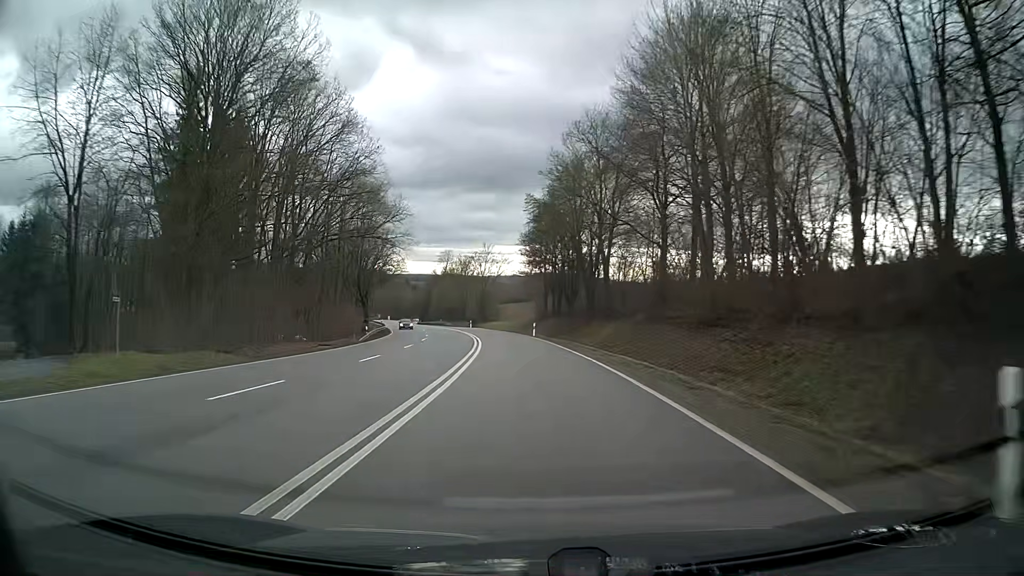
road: primary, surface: asphalt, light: Day
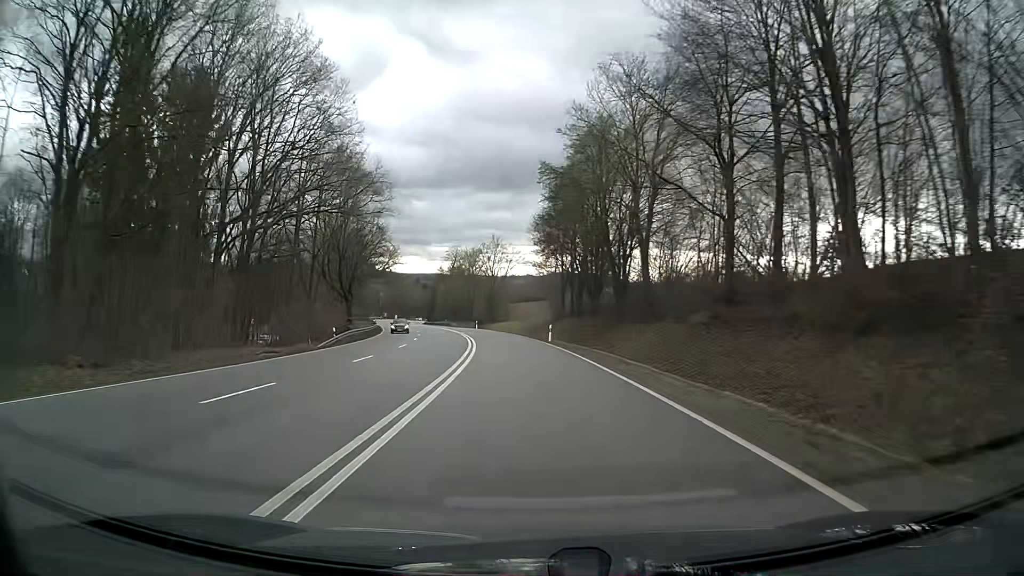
(-0.1, +12.5) m; -1°
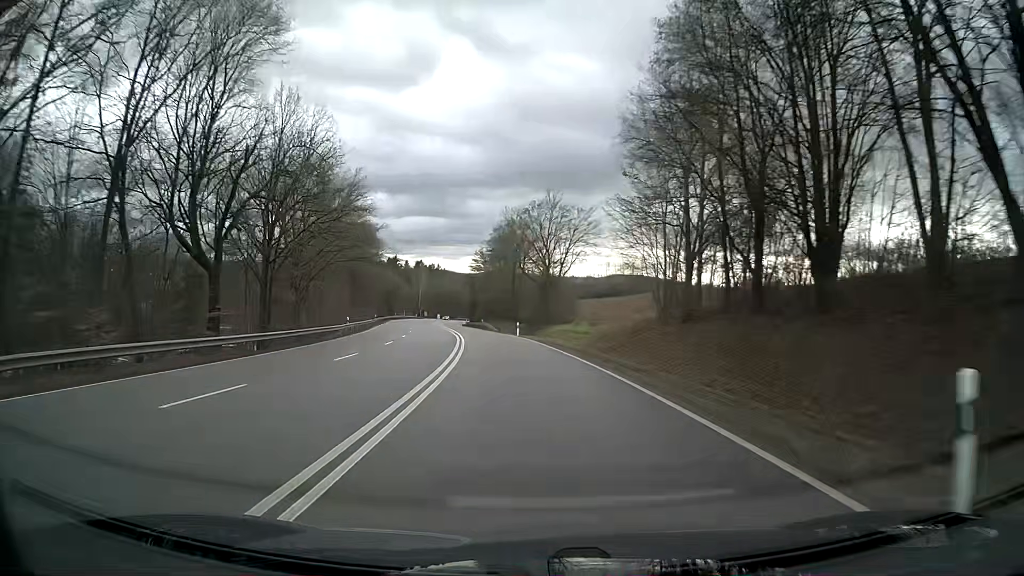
(-1.7, +37.6) m; -5°
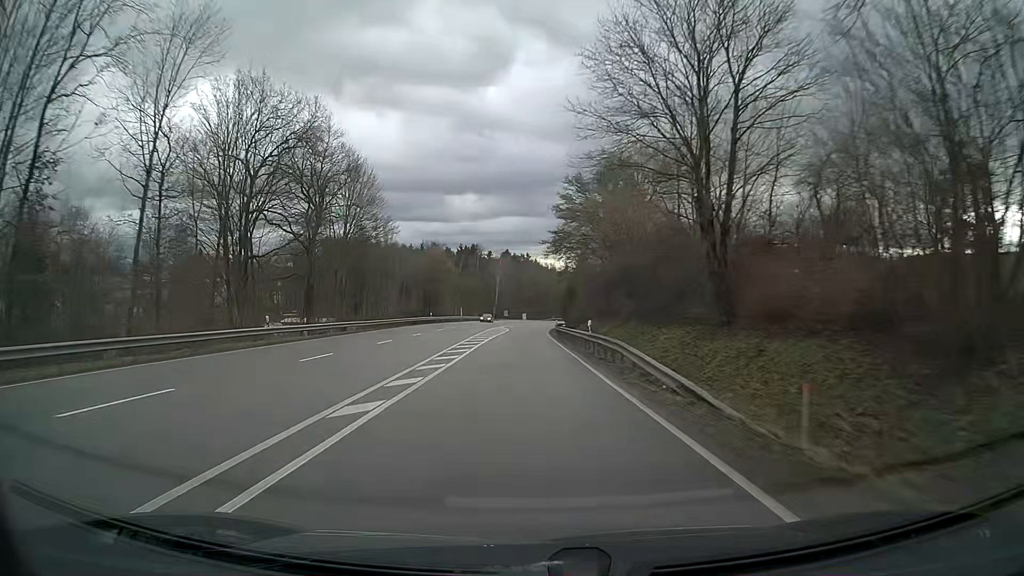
(-4.7, +62.6) m; -8°
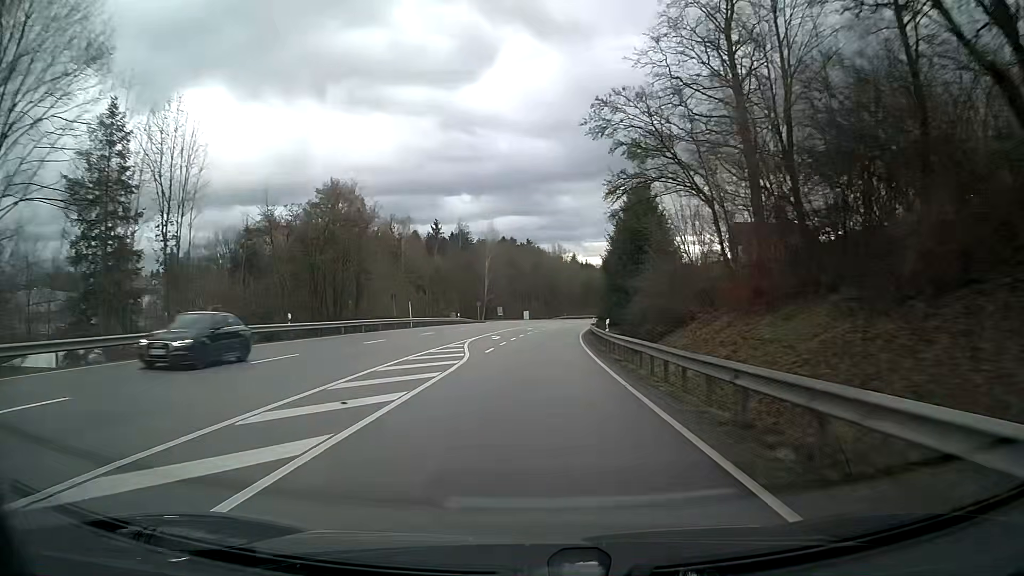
(-0.3, +50.3) m; 0°
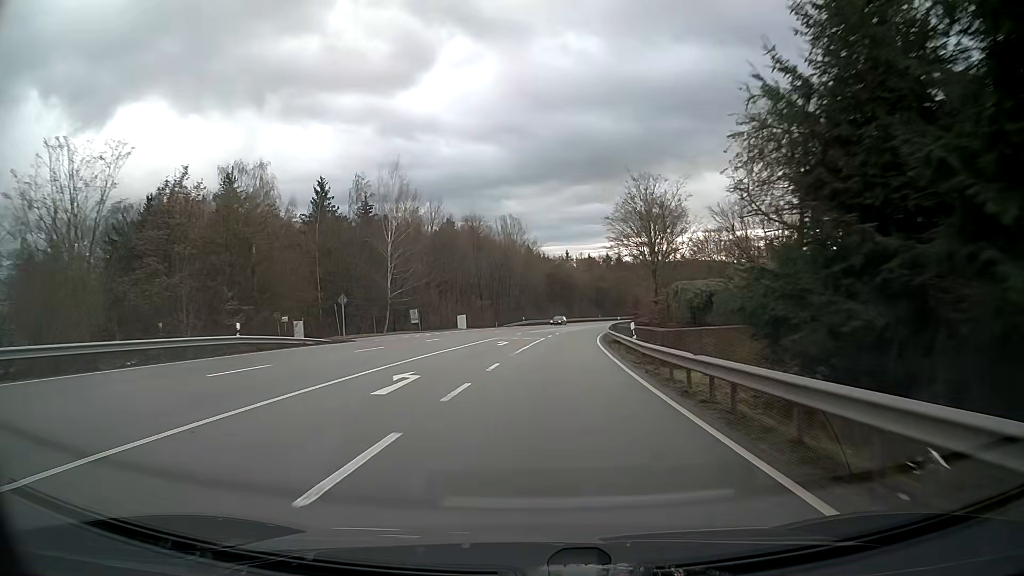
(+1.6, +50.1) m; +5°
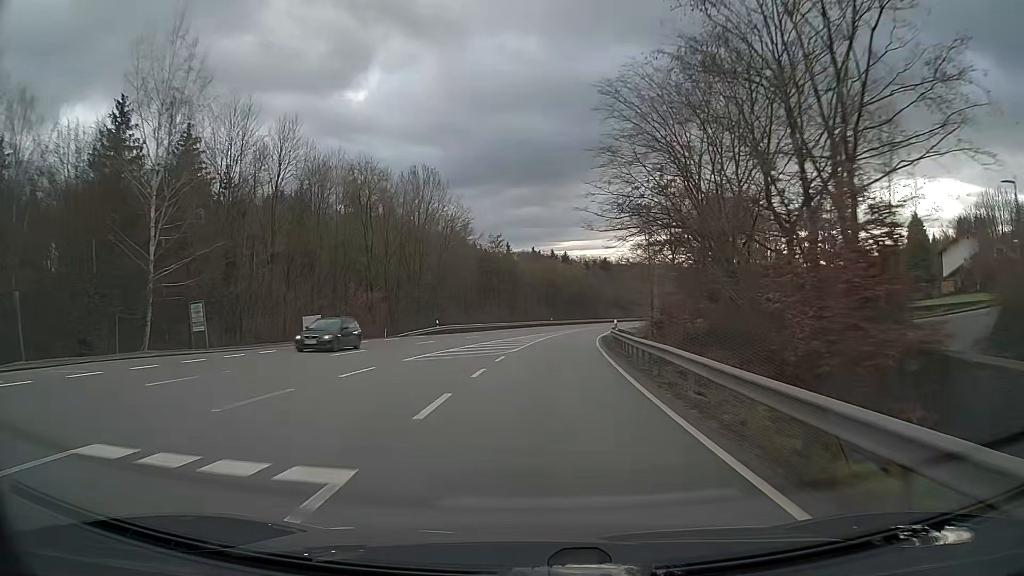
(+1.7, +37.4) m; +5°
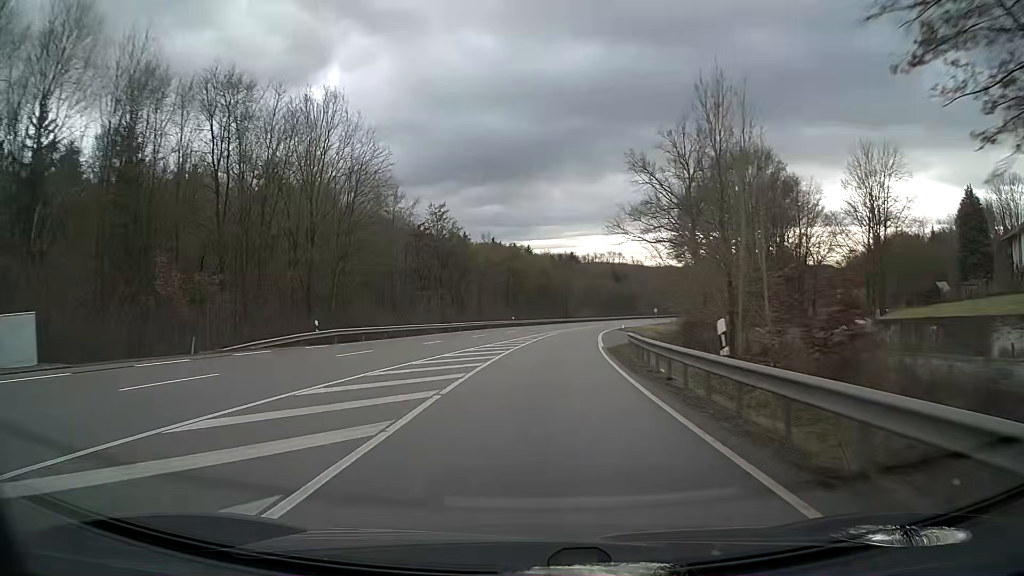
(+0.6, +25.0) m; +3°
